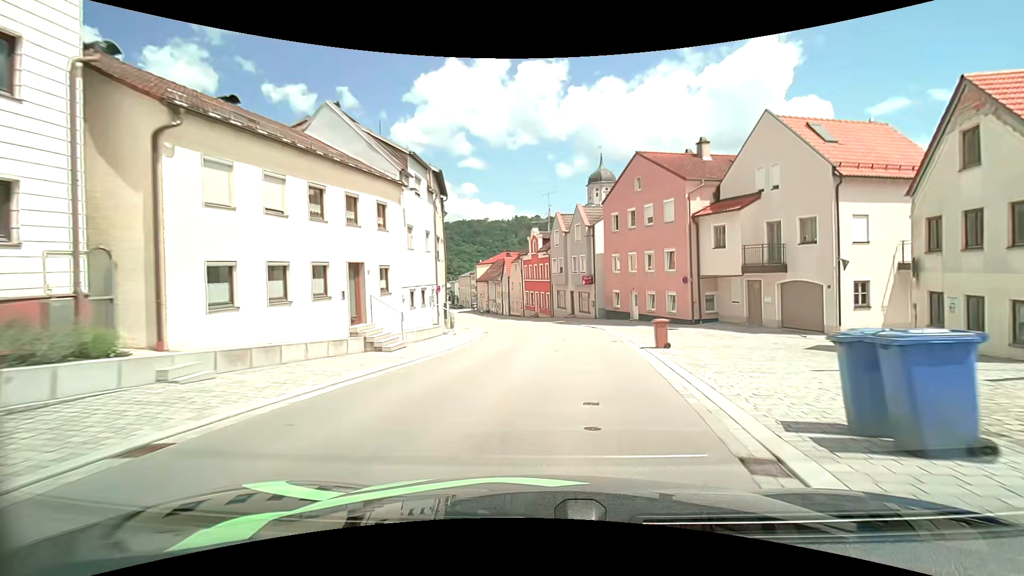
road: tertiary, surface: asphalt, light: Day
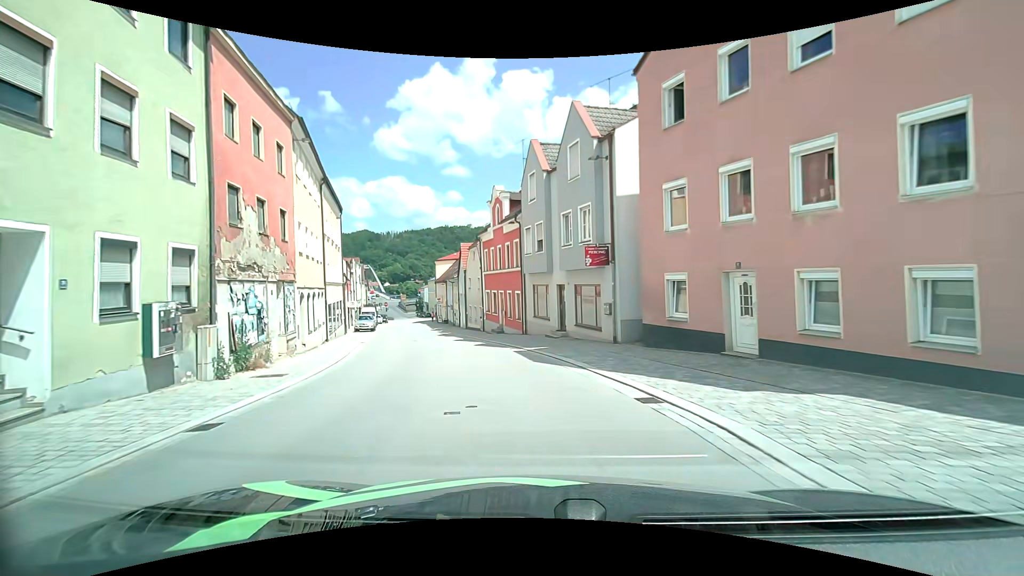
(+1.5, +22.0) m; +3°
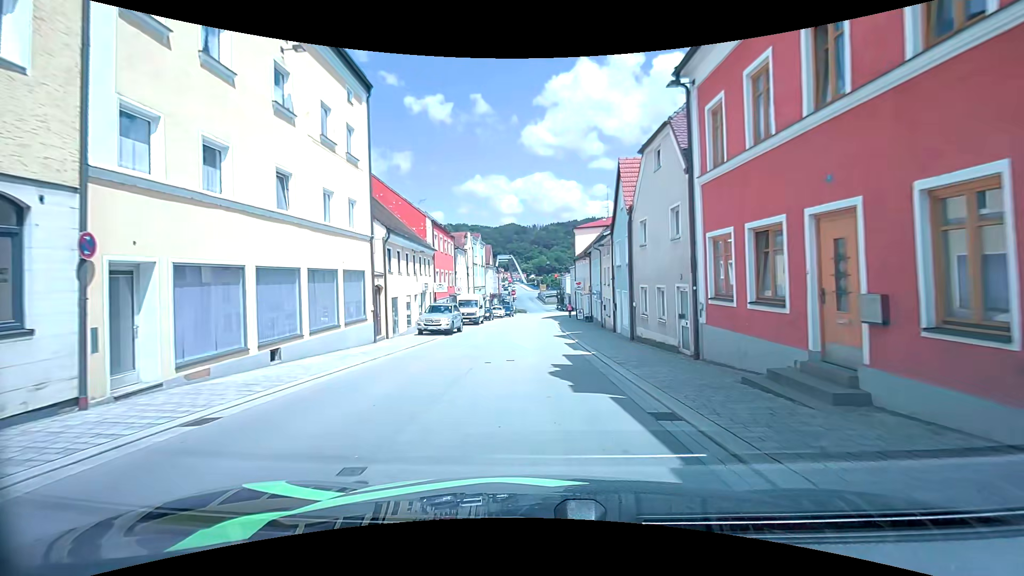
(-3.9, +25.0) m; -17°
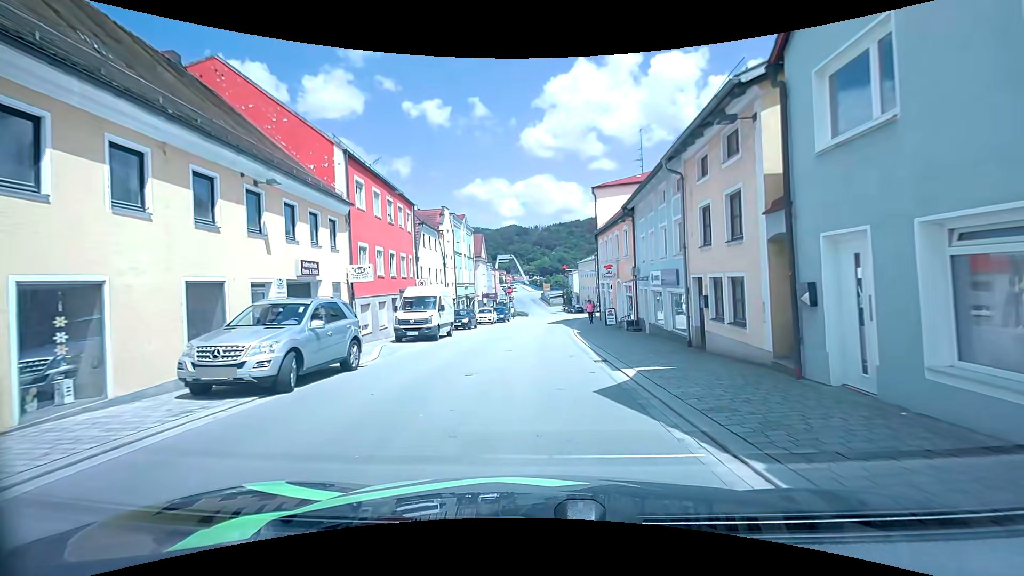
(0.0, +17.9) m; 0°
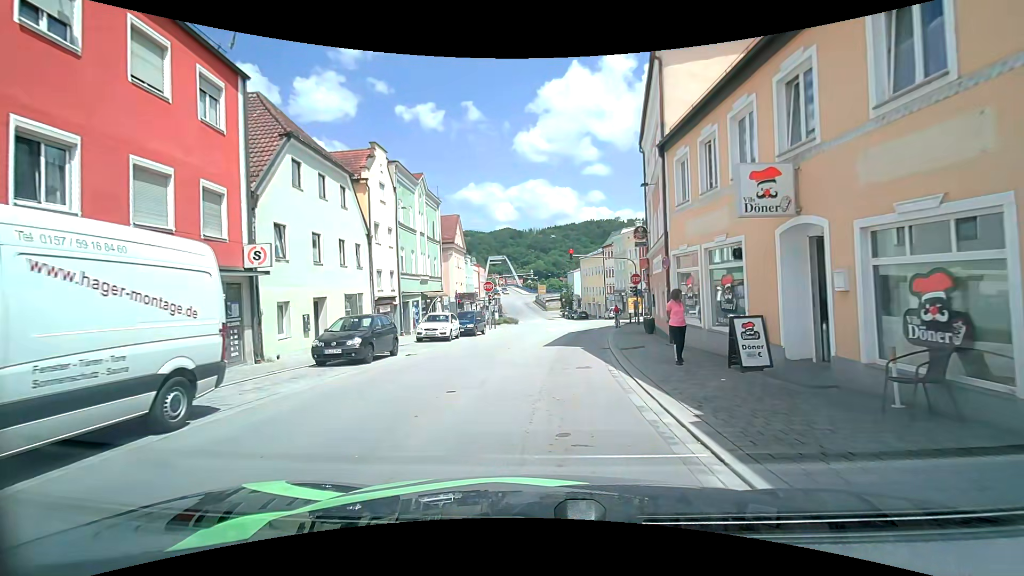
(+0.2, +19.9) m; +1°
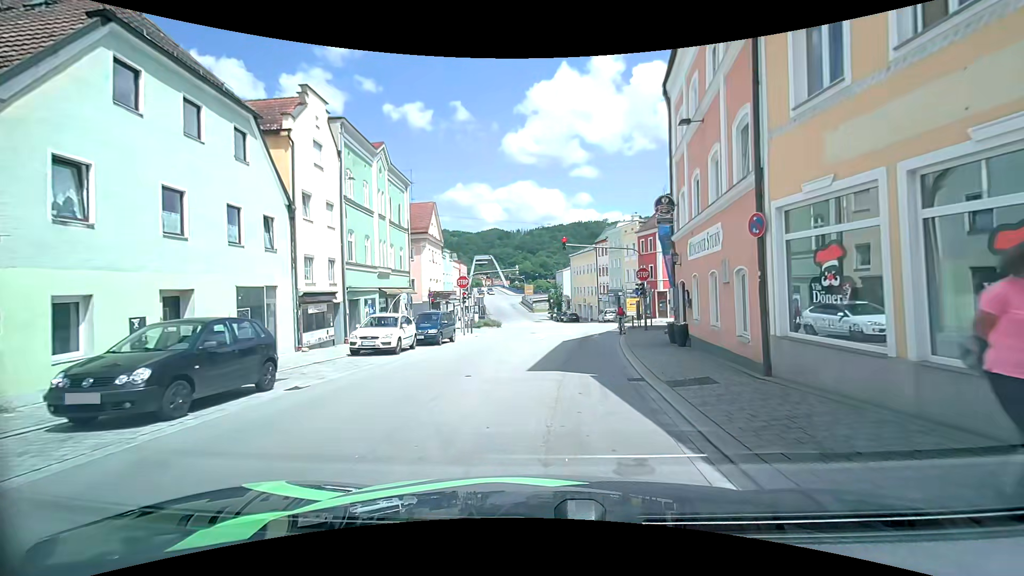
(+0.1, +7.3) m; +2°
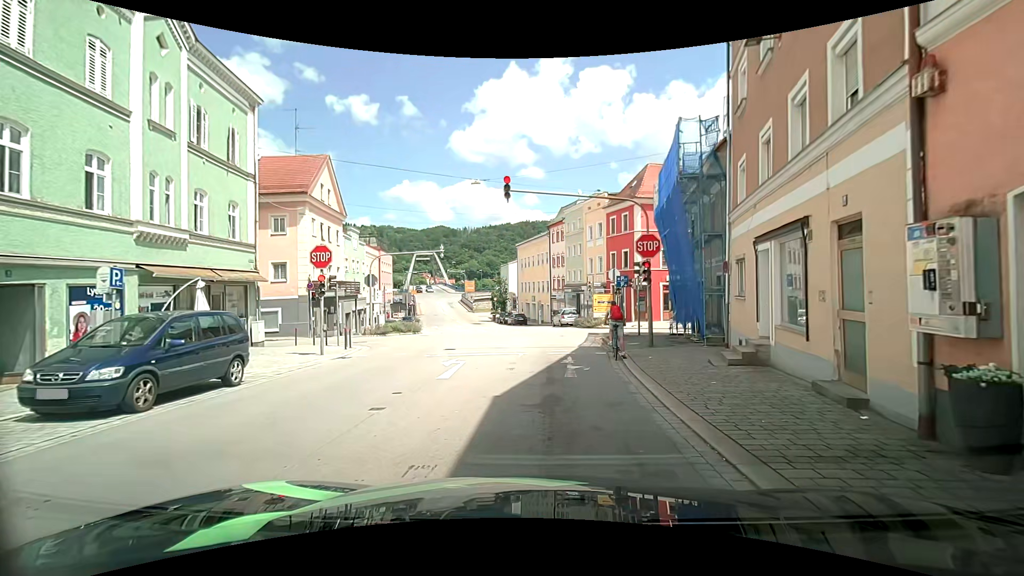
(+0.5, +14.7) m; +5°
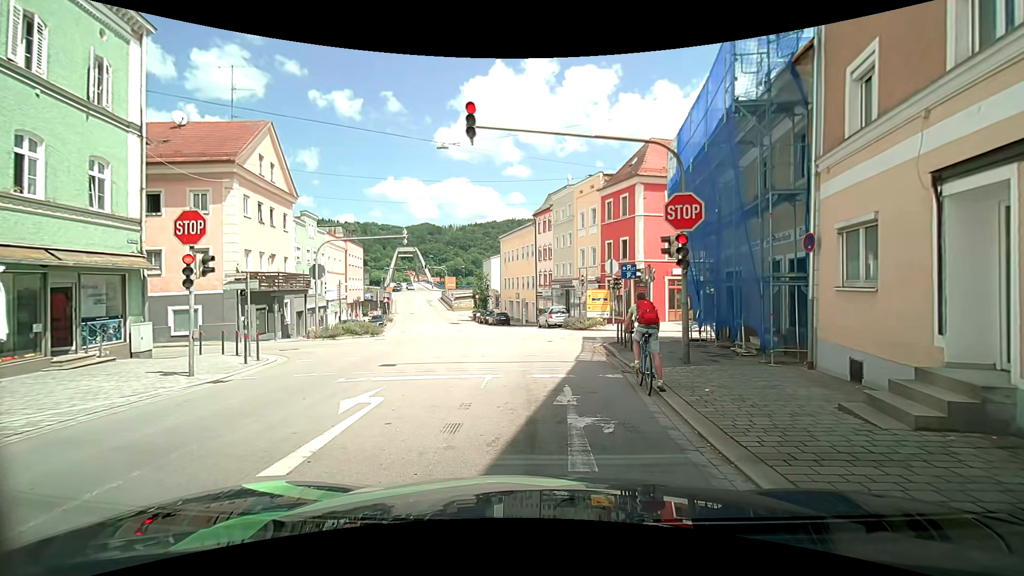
(+0.2, +5.8) m; +3°
